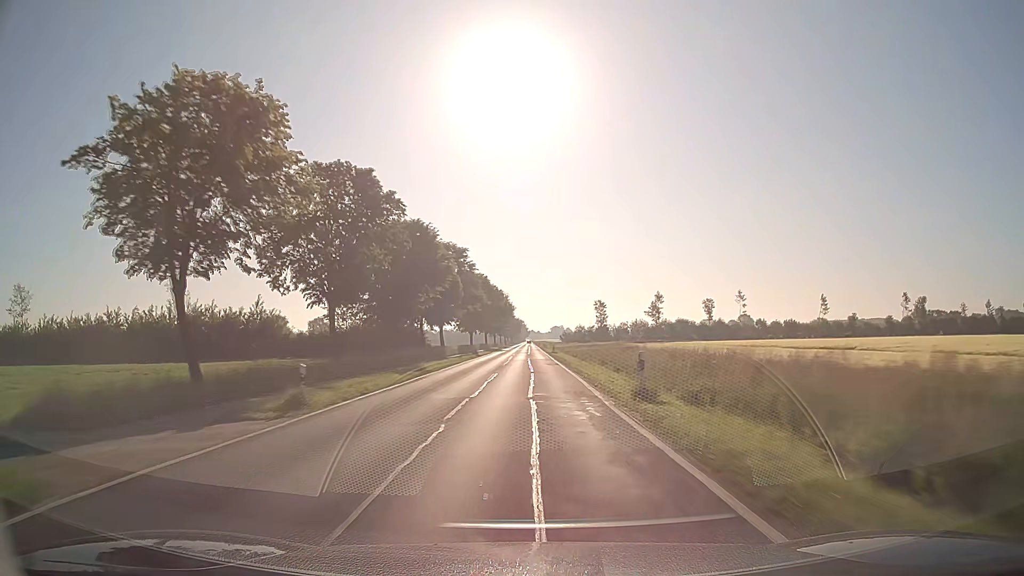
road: secondary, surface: asphalt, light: Day
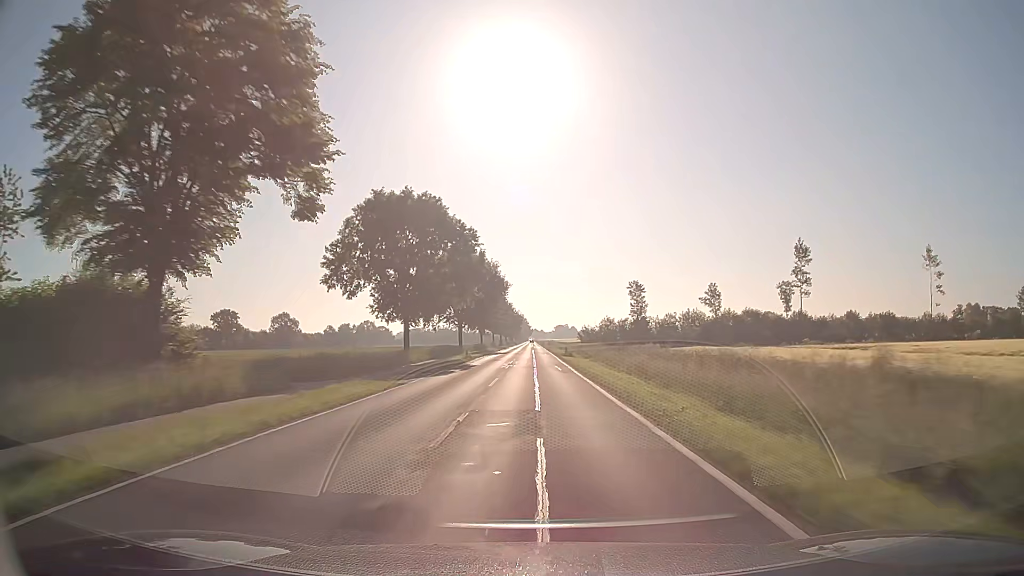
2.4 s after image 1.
(-0.1, +63.0) m; 0°
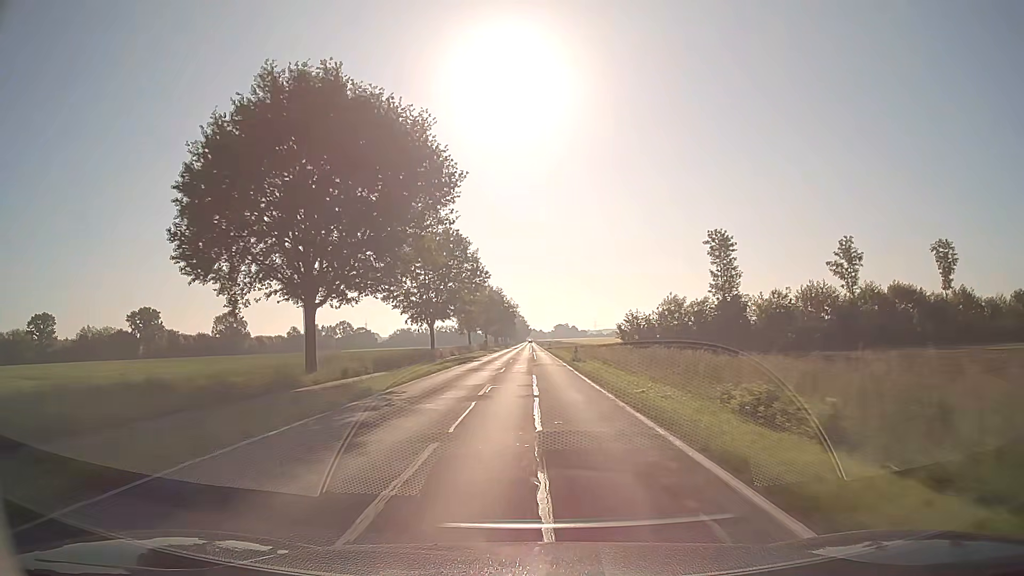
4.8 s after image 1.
(+0.3, +63.2) m; 0°
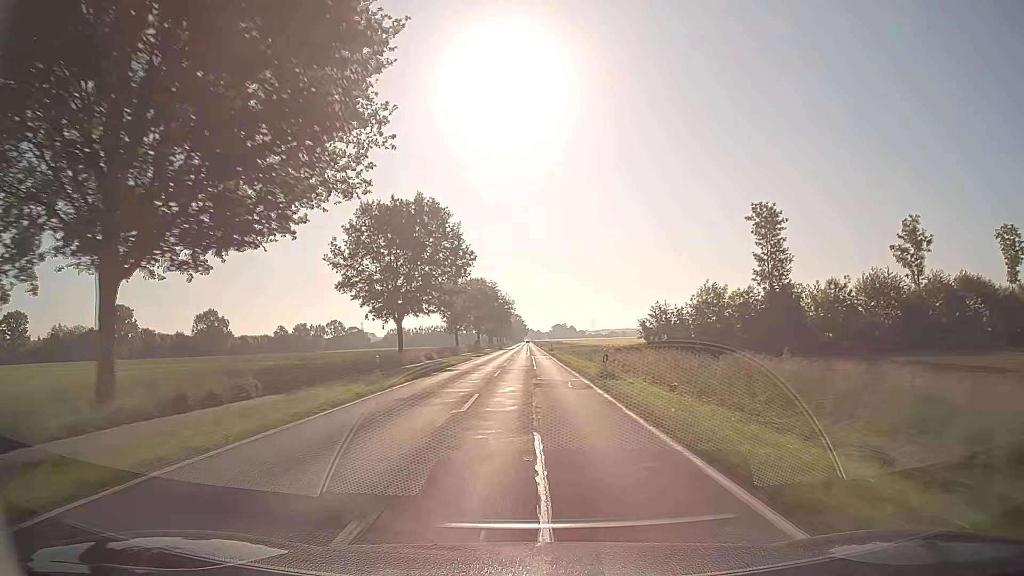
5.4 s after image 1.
(0.0, +15.8) m; 0°
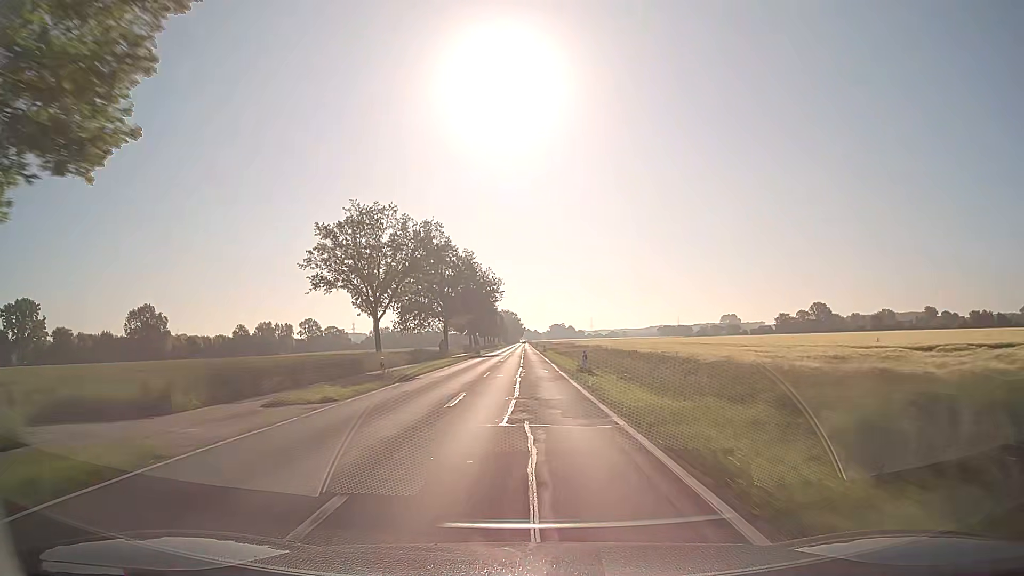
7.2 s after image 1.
(+0.2, +47.4) m; 0°
